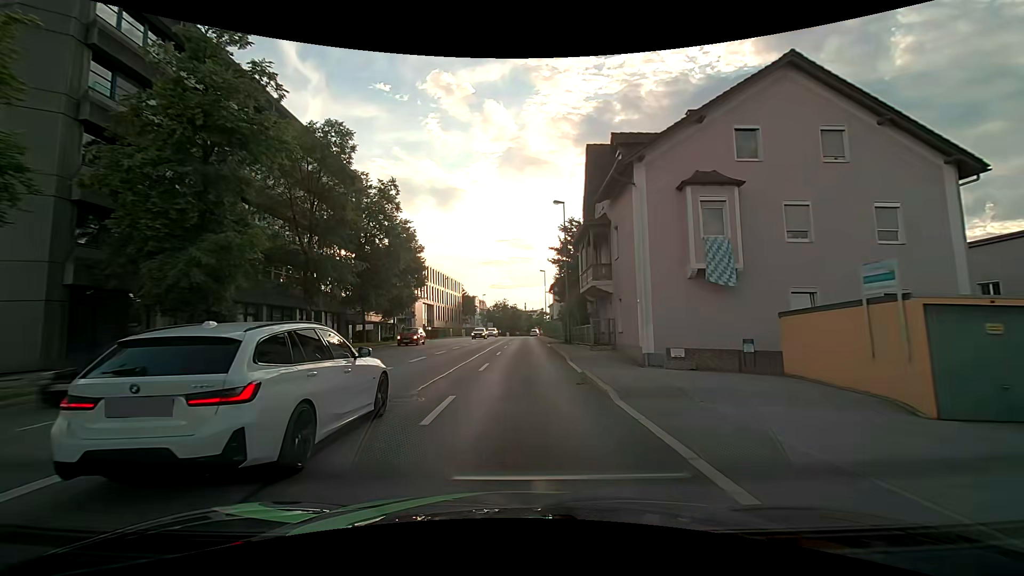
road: primary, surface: asphalt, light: Day
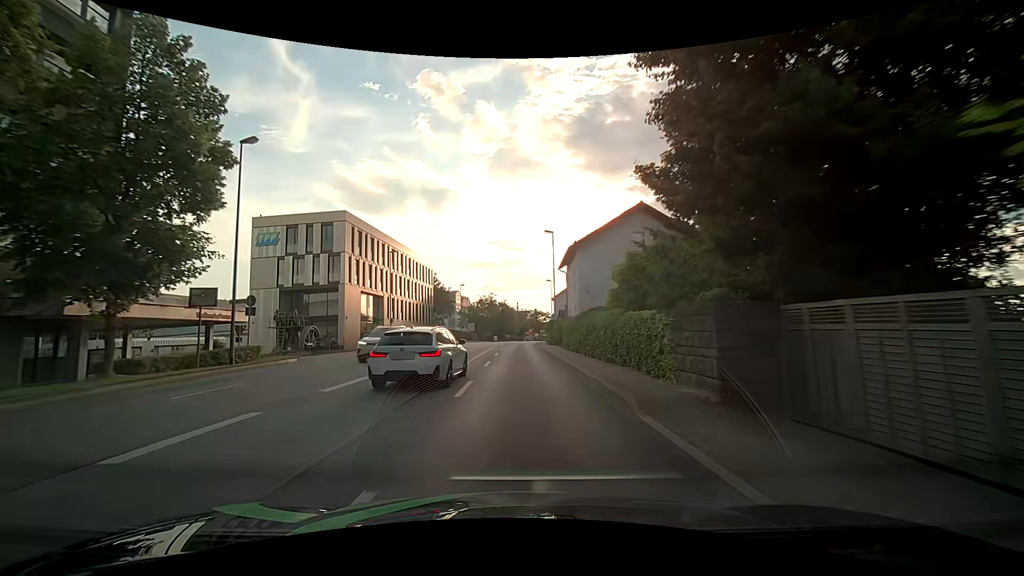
(+0.3, +32.6) m; +1°
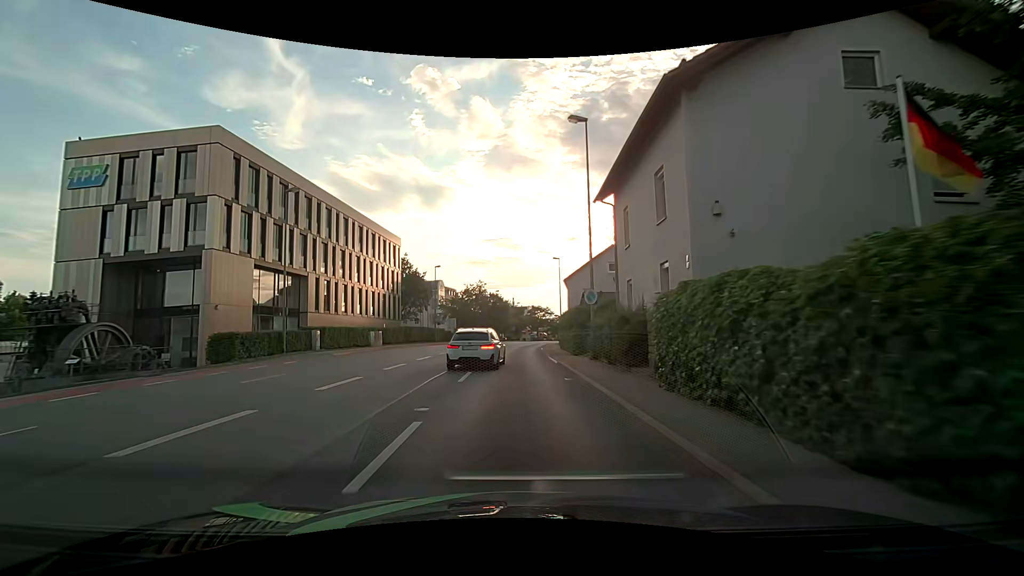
(0.0, +23.8) m; +1°
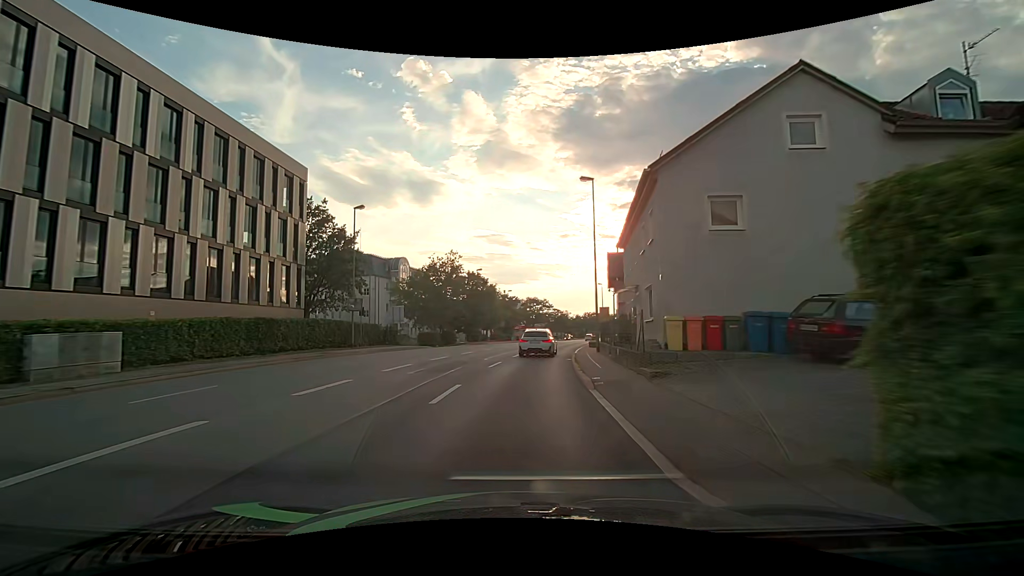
(-0.1, +30.9) m; +1°
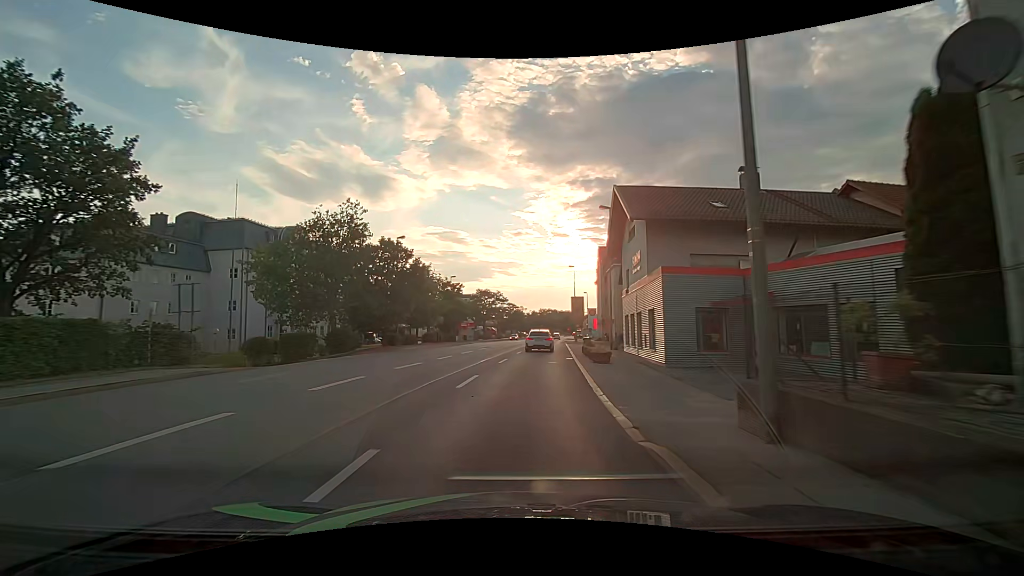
(+0.8, +22.9) m; +4°
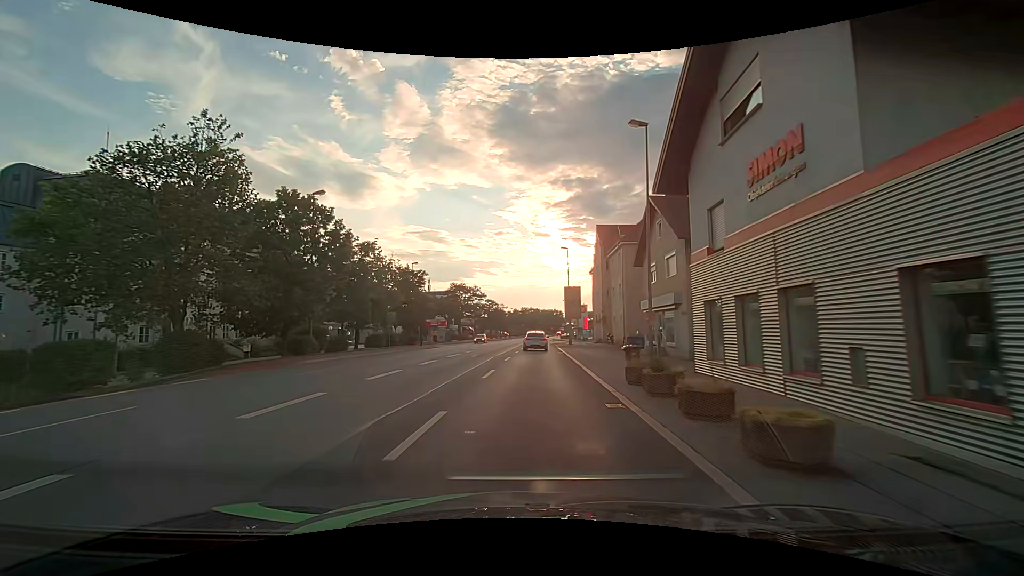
(+0.5, +15.2) m; +3°
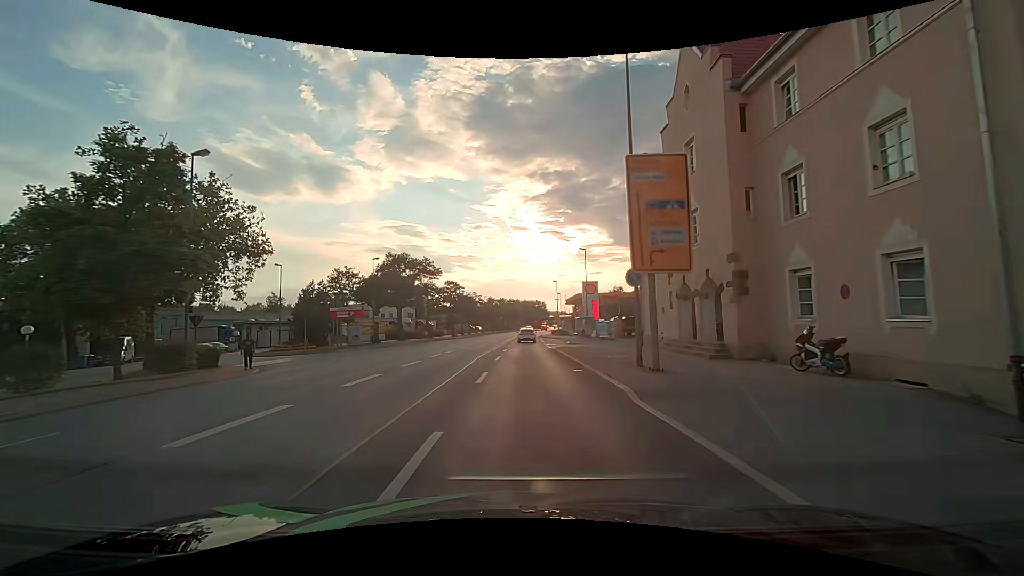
(+1.3, +37.6) m; +2°
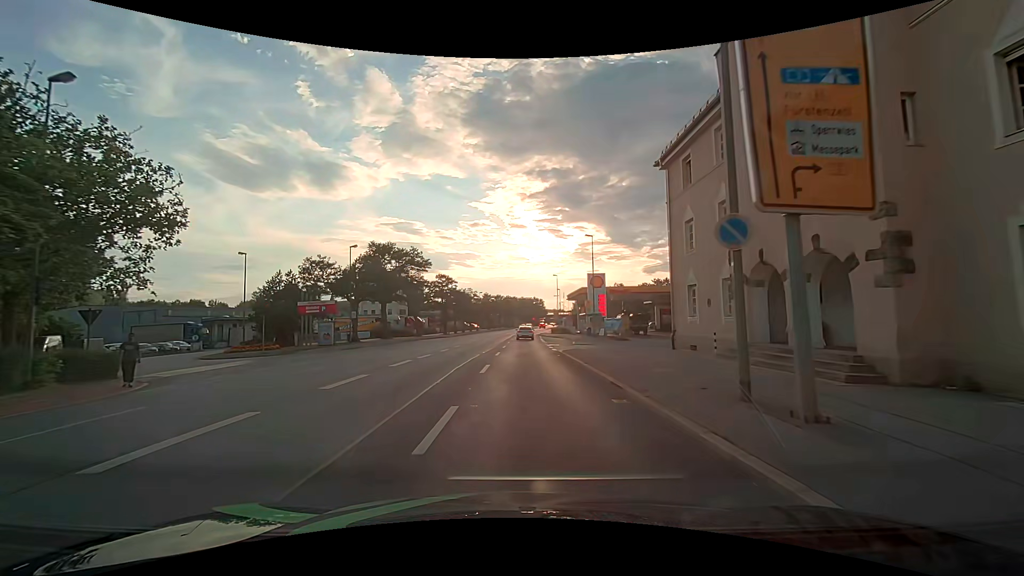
(+0.1, +7.0) m; +1°
